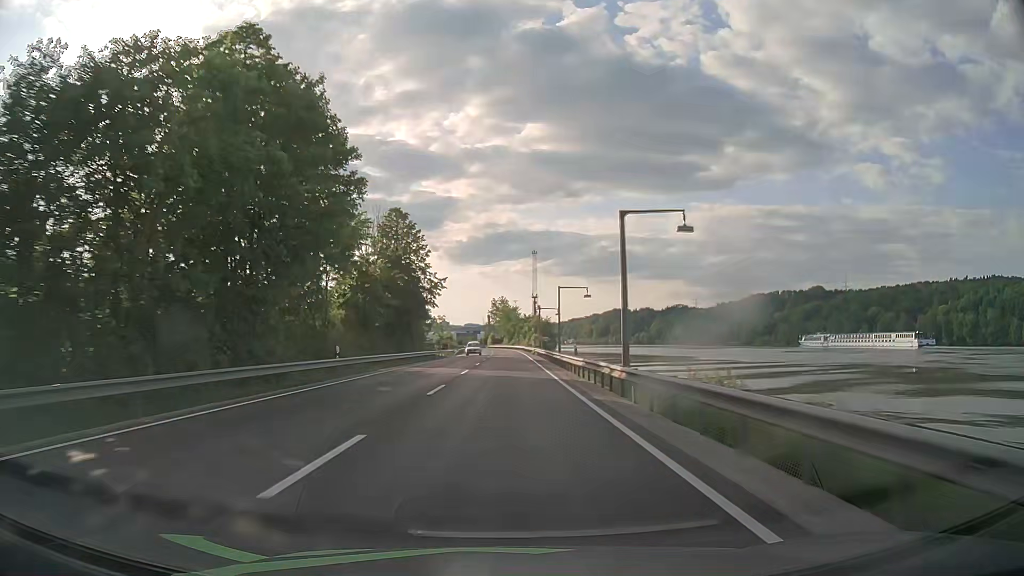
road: primary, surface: asphalt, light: Day
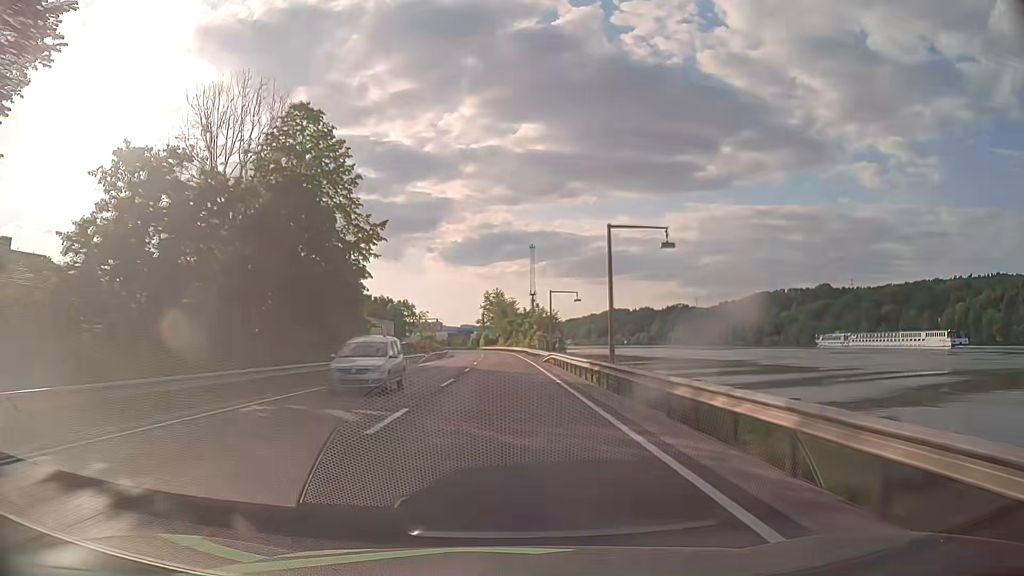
(+0.2, +31.7) m; +1°
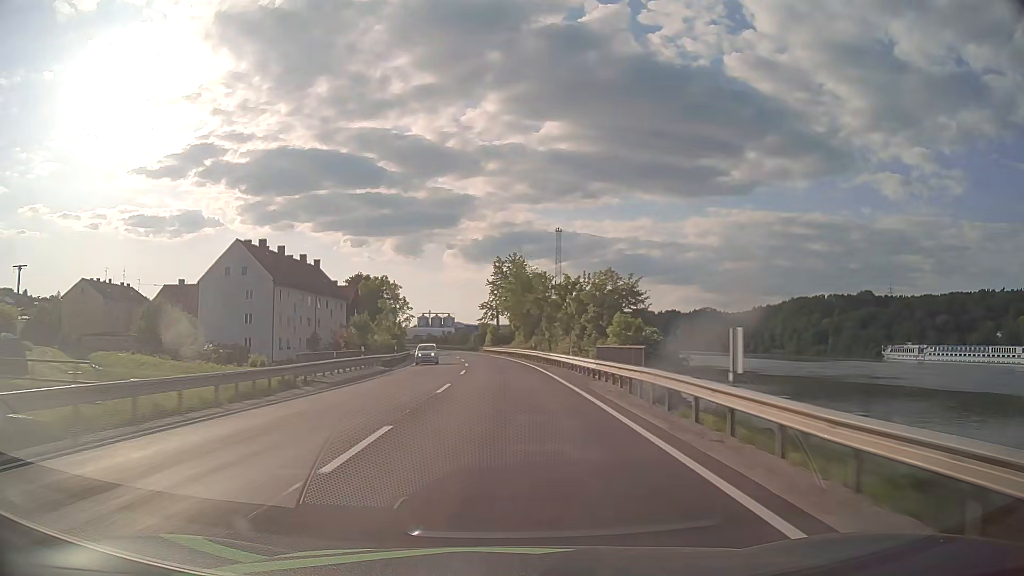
(-0.6, +63.3) m; -1°
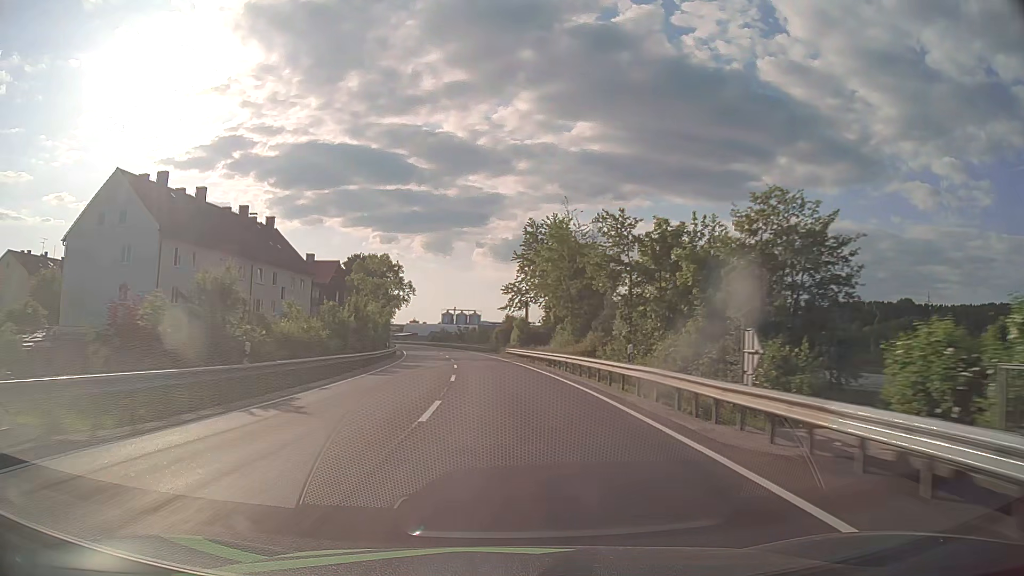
(-0.6, +31.6) m; -2°
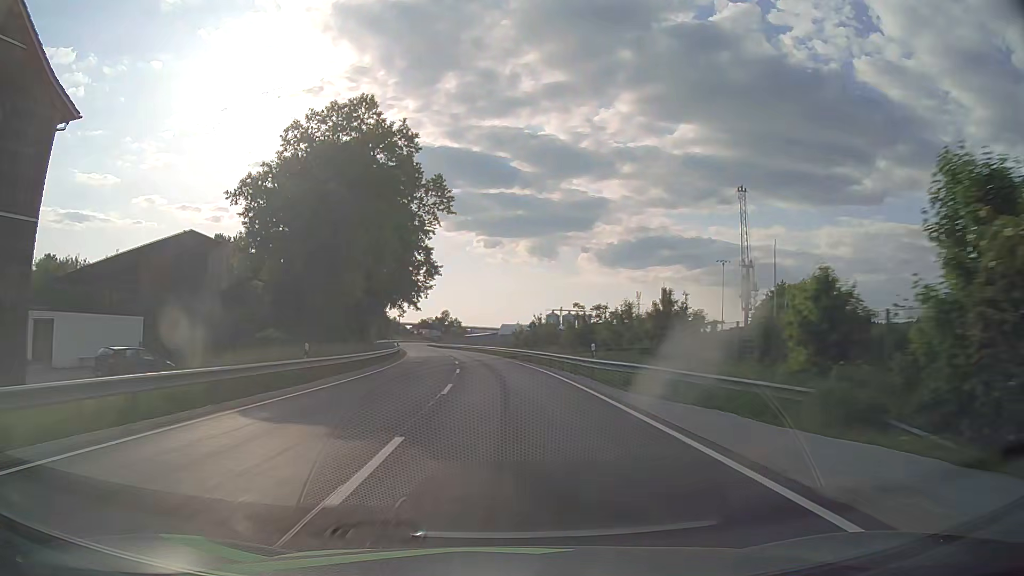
(-6.3, +78.6) m; -9°
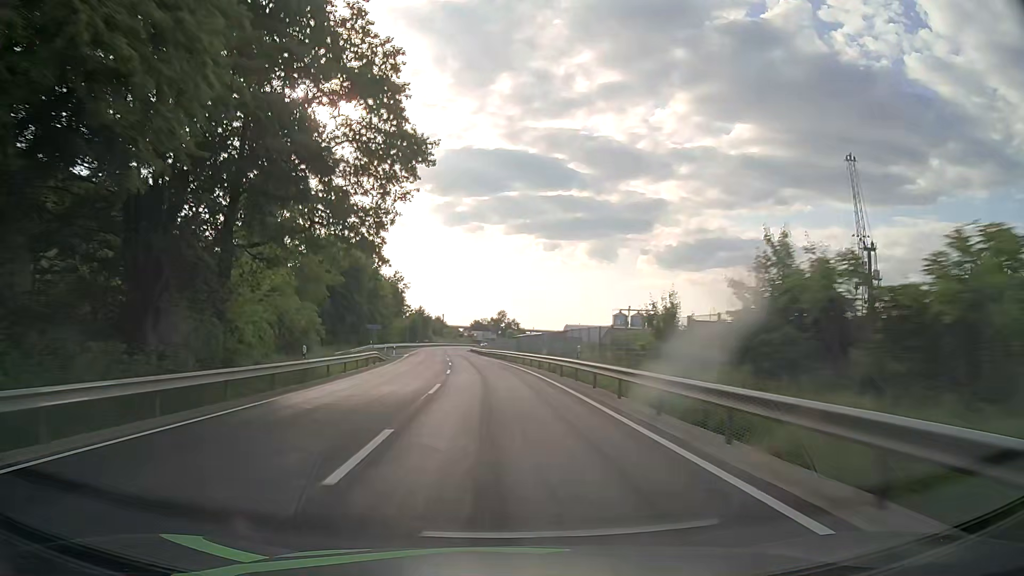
(-1.9, +47.3) m; -5°
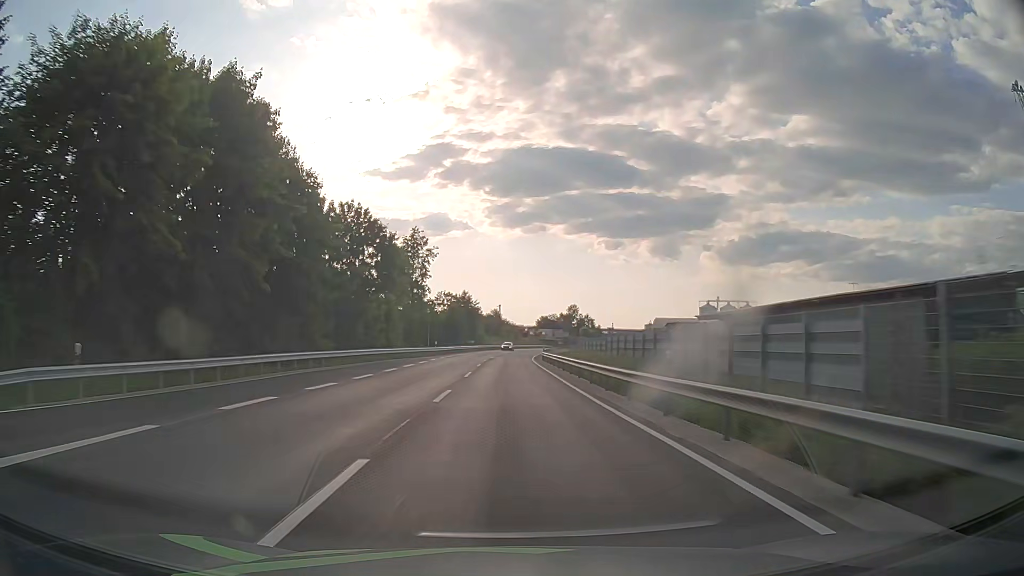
(-4.2, +63.0) m; -6°
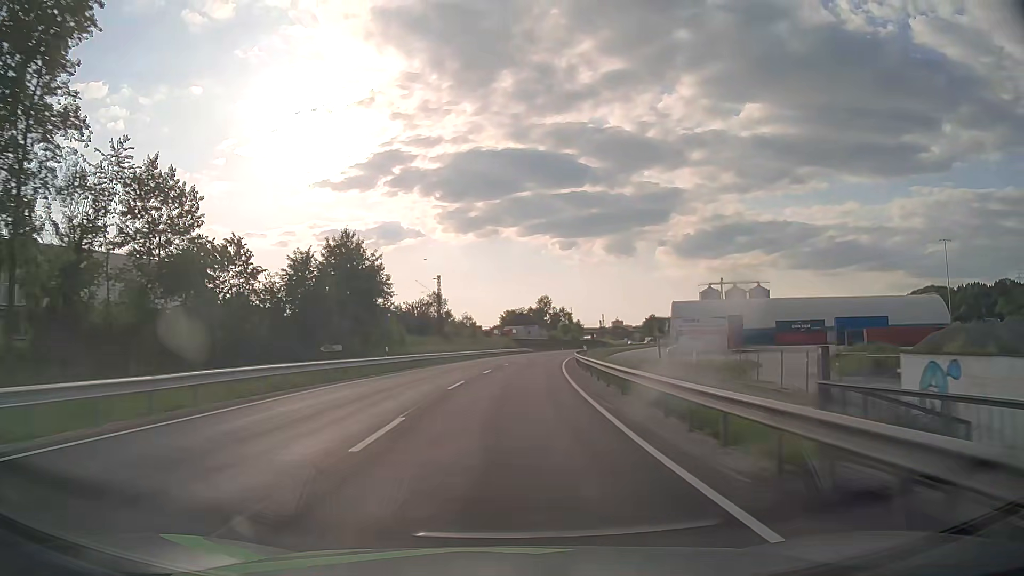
(+0.9, +79.1) m; +3°
(0, +10) (0, +20) (+1, +30) (+2, +40) (+3, +50) (+4, +60) (+5, +70) (+6, +80) (+8, +90) (+10, +99) m
